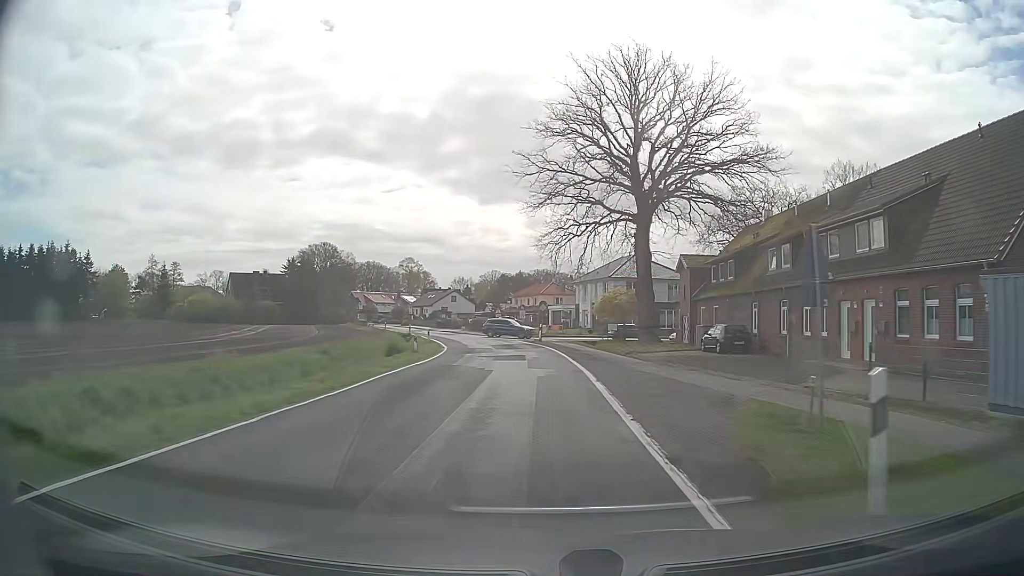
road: secondary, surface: asphalt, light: Day
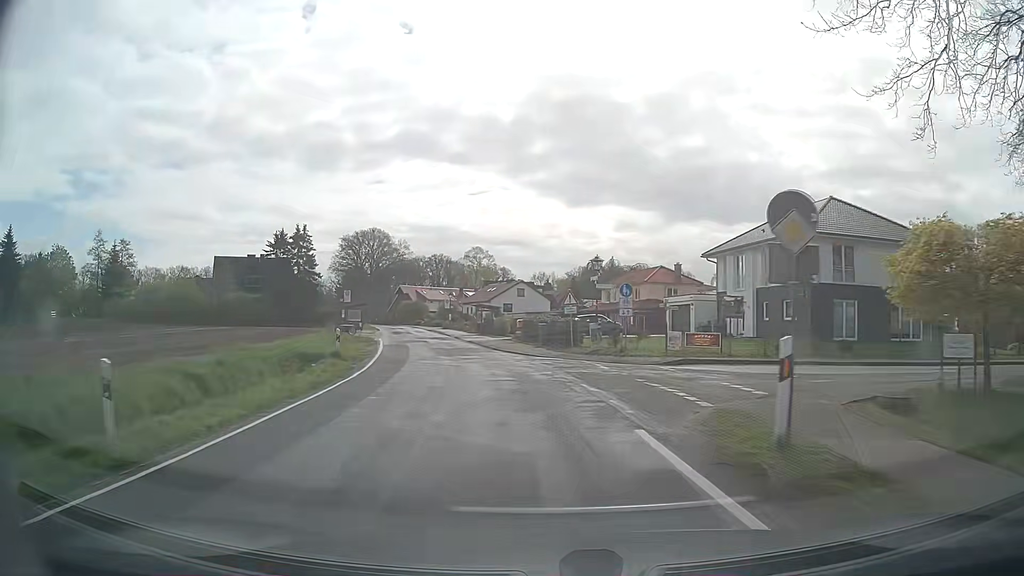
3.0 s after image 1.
(-1.4, +39.4) m; -7°
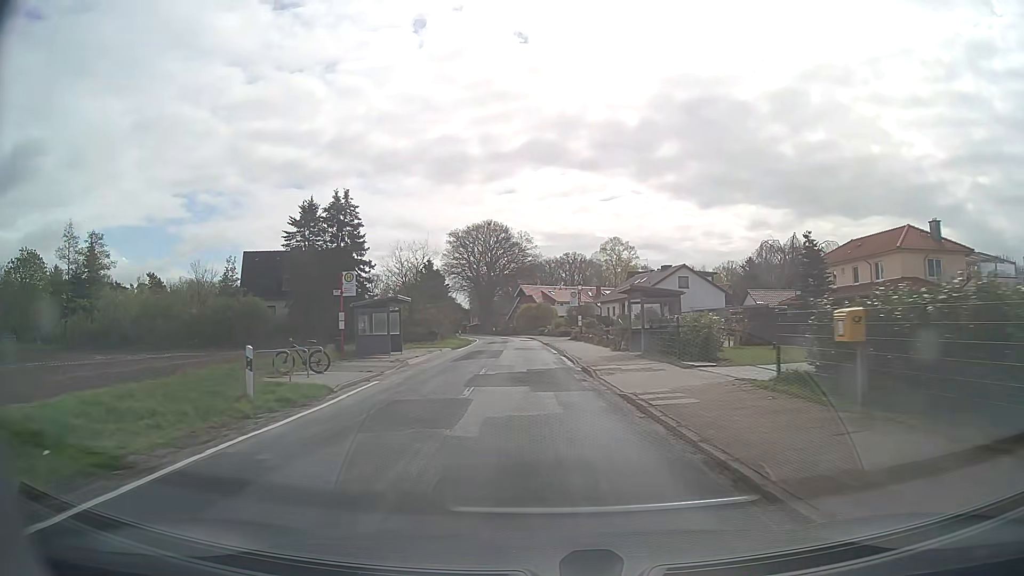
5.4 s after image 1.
(-3.5, +31.6) m; -12°
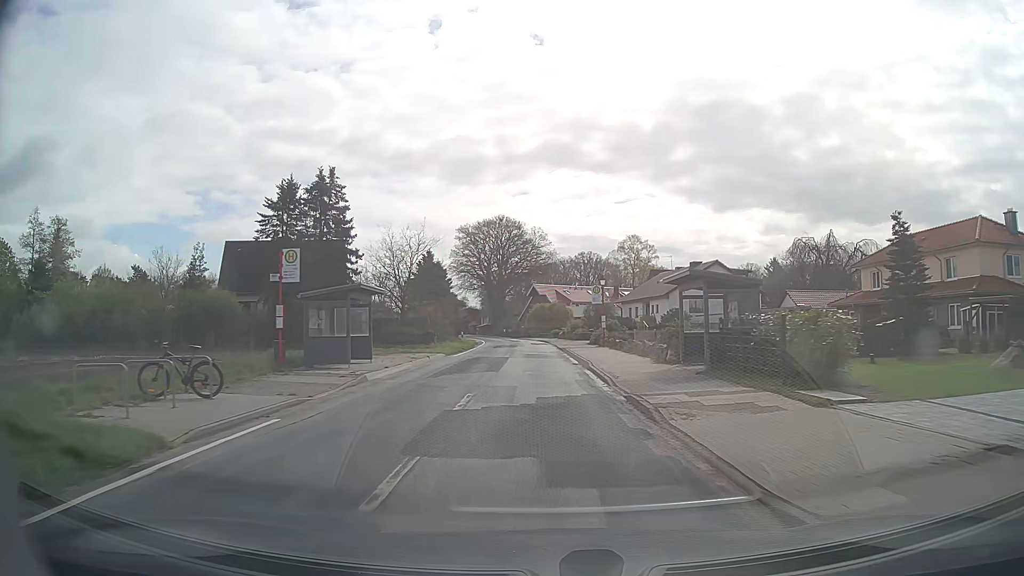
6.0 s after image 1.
(-0.1, +8.1) m; -1°
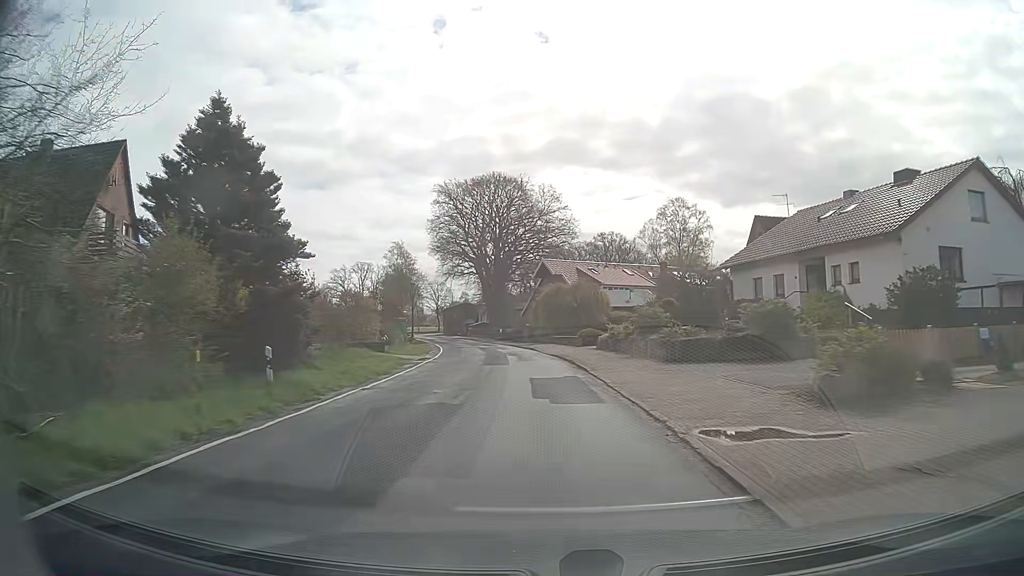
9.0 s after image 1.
(-0.5, +40.7) m; -1°
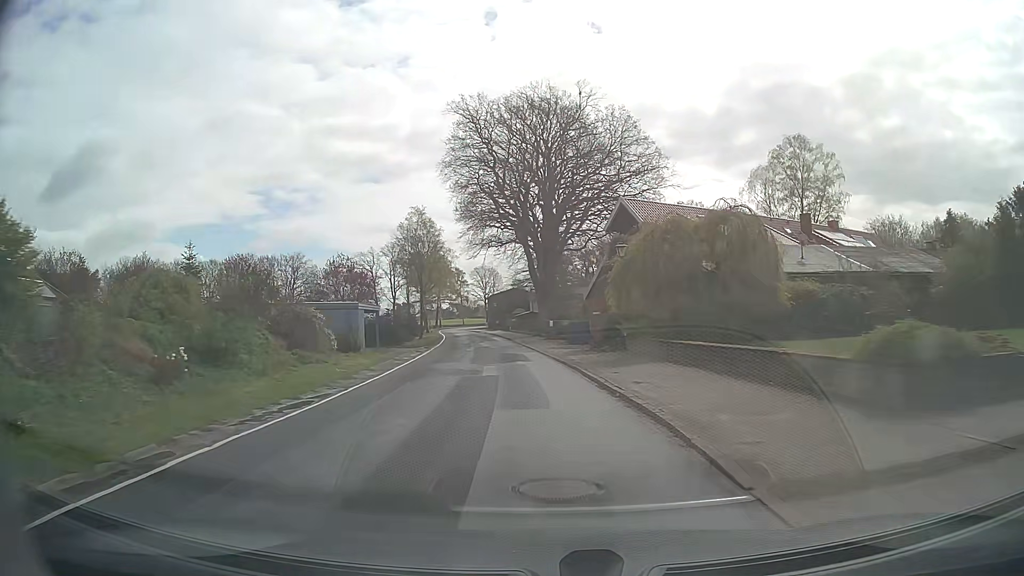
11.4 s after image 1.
(-1.2, +32.9) m; -5°
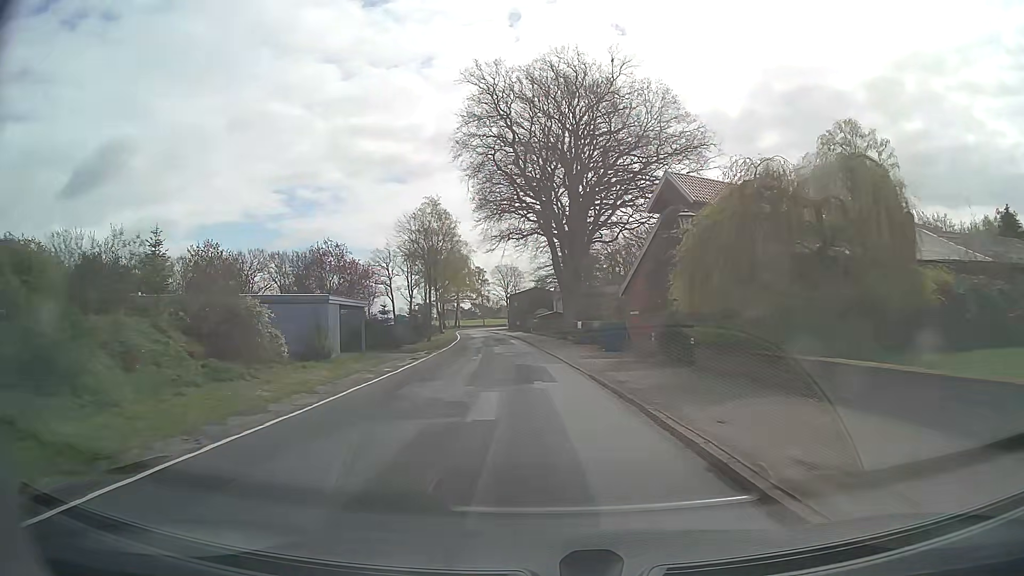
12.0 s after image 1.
(-0.2, +8.3) m; -2°
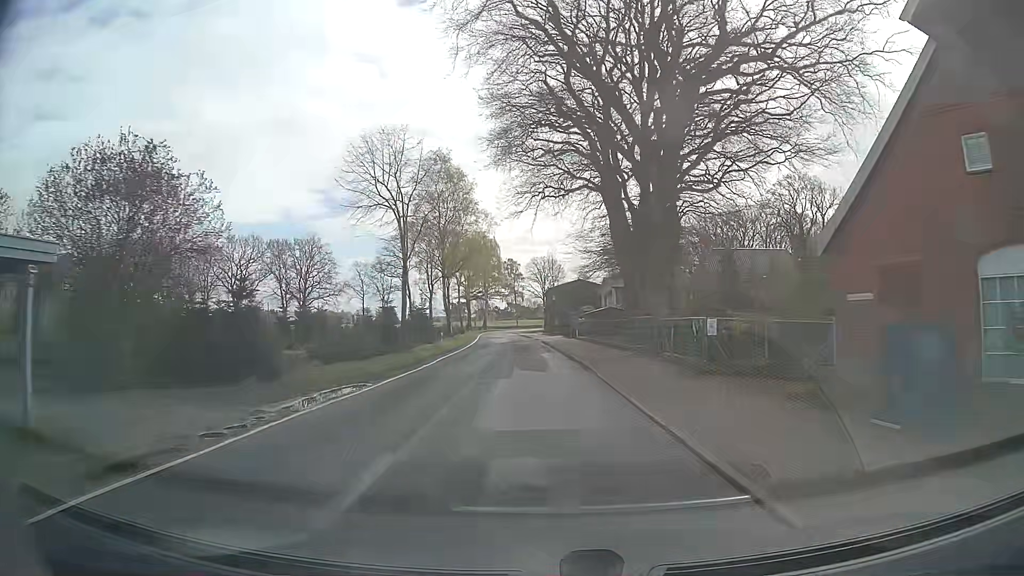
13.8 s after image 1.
(-0.8, +24.9) m; -3°
(0, +10) (0, +20) (-1, +30) (-1, +40) (-2, +50) (-2, +60) (-3, +70) (-4, +80) (-5, +90) (-6, +100) m
